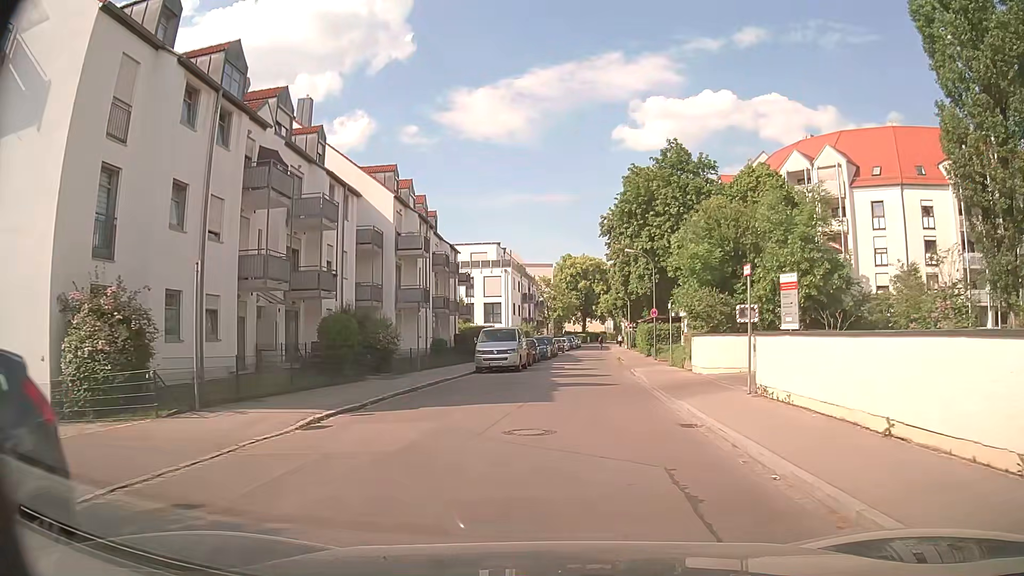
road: residential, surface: asphalt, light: Day
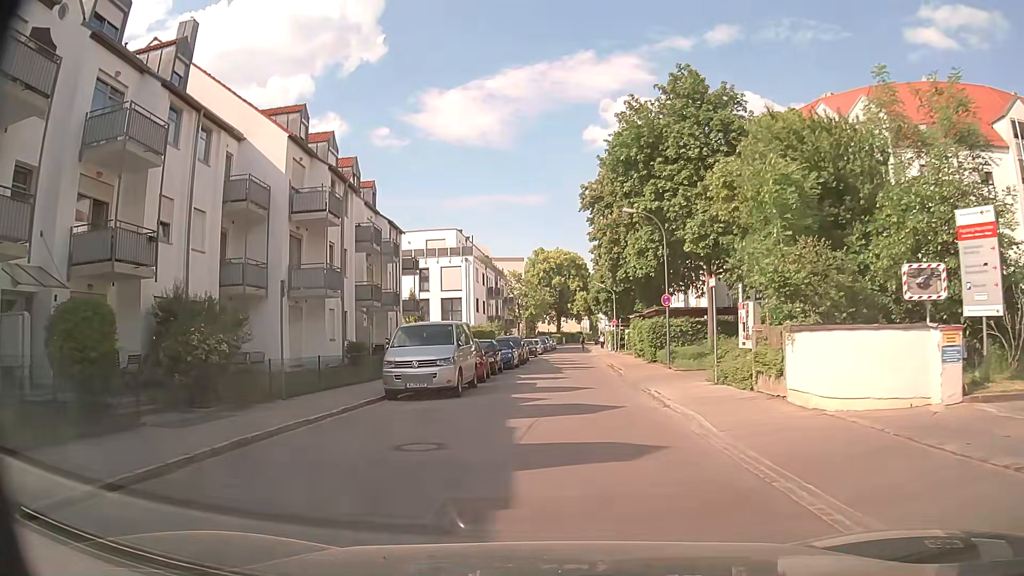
(+0.1, +11.9) m; 0°
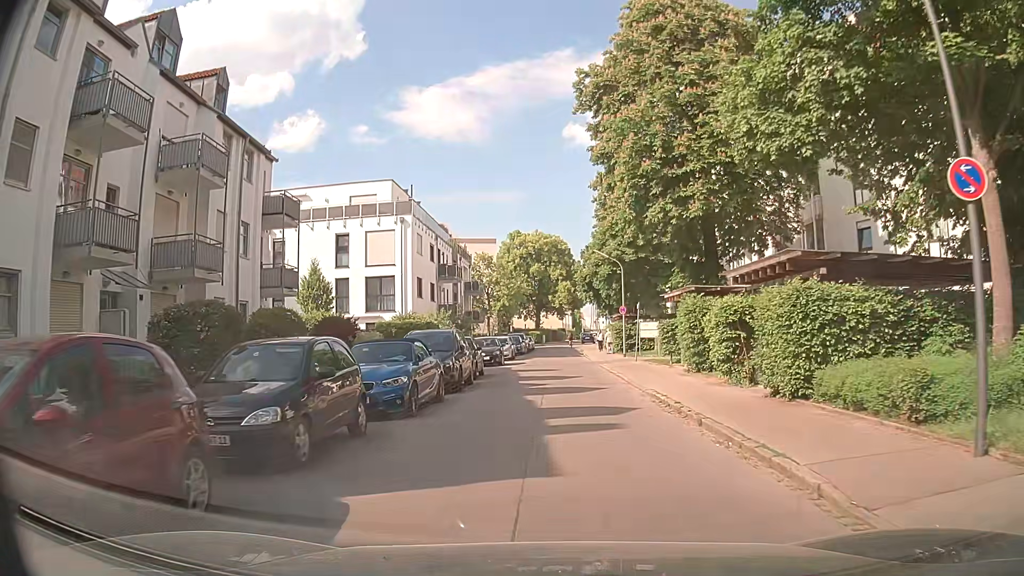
(+0.7, +20.3) m; +3°
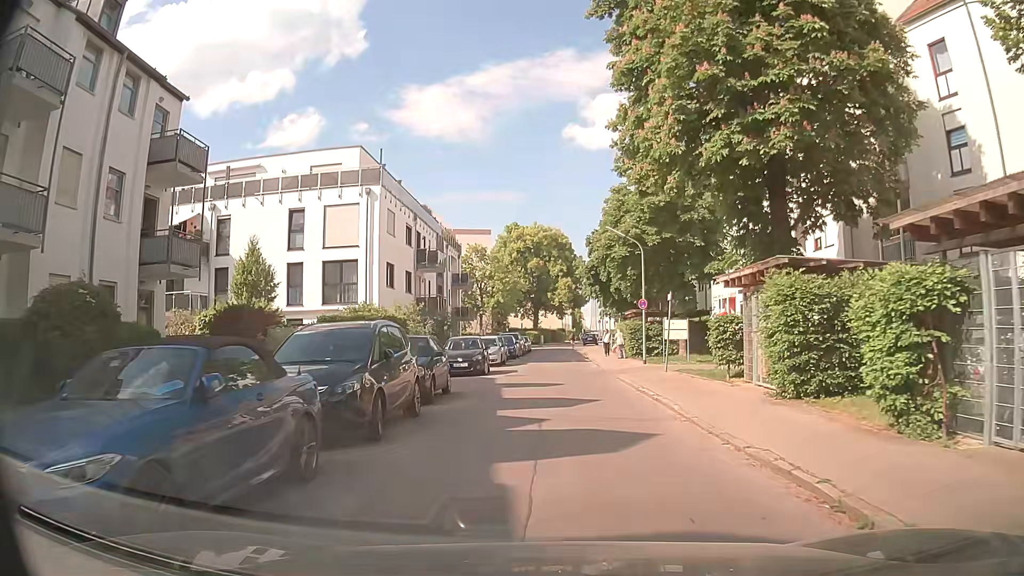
(0.0, +8.4) m; +1°
